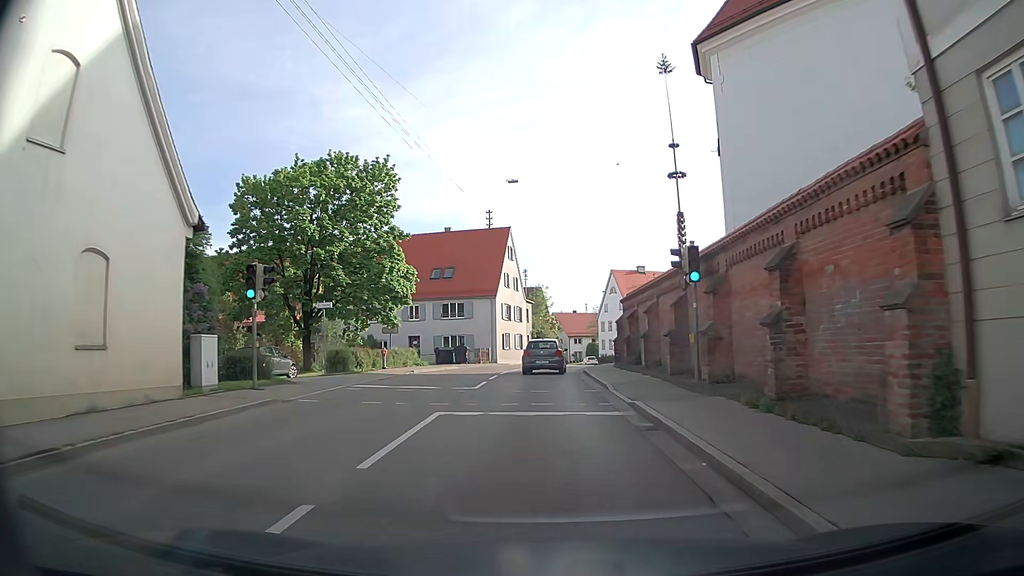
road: secondary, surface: asphalt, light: Day
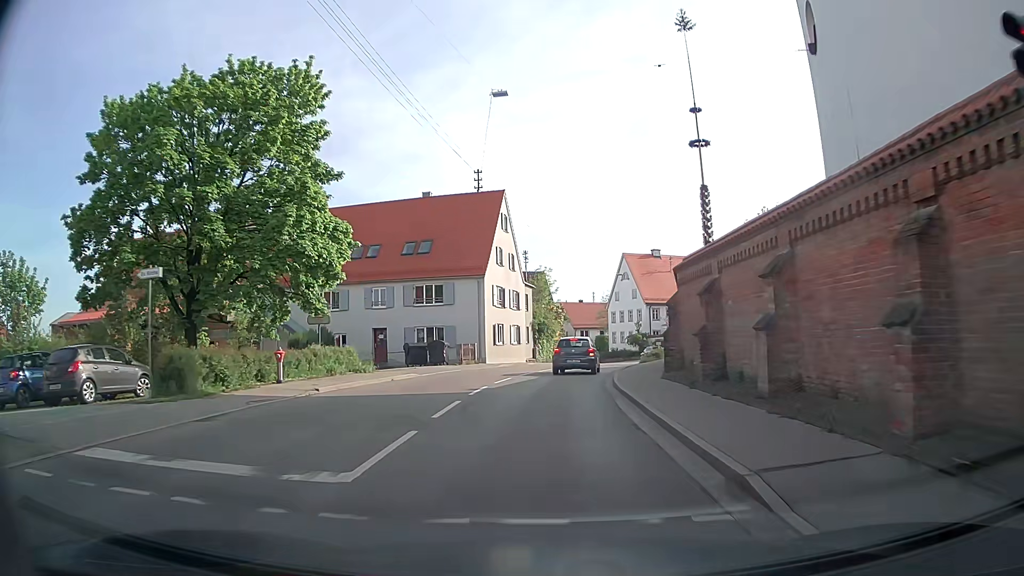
(0.0, +12.3) m; 0°
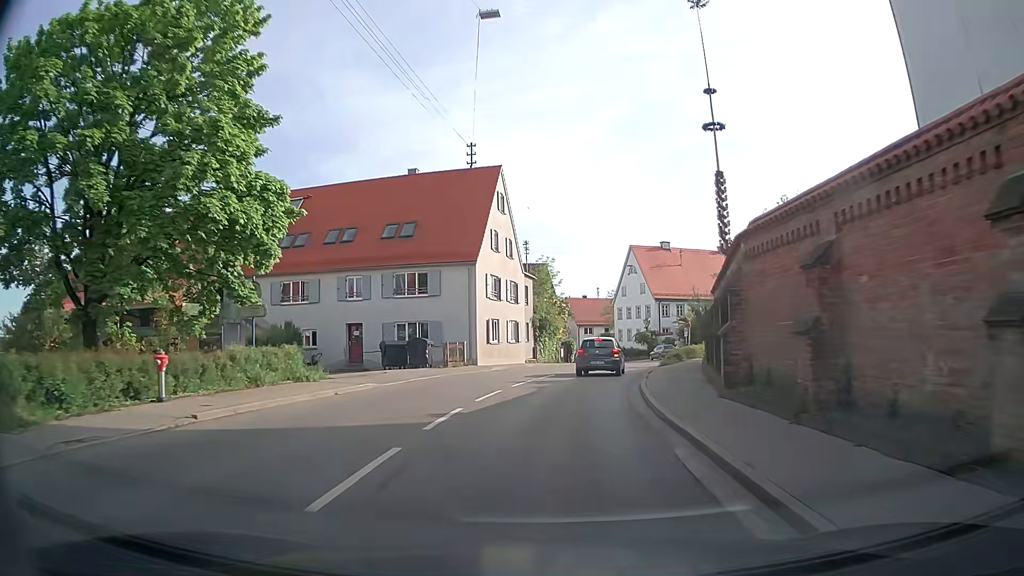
(-0.1, +6.1) m; -1°
(0, +10) (+1, +20) (+3, +30) (+5, +40) (+7, +49) (+9, +59) (+9, +69) (+8, +79) (+6, +89) (+3, +98) m
